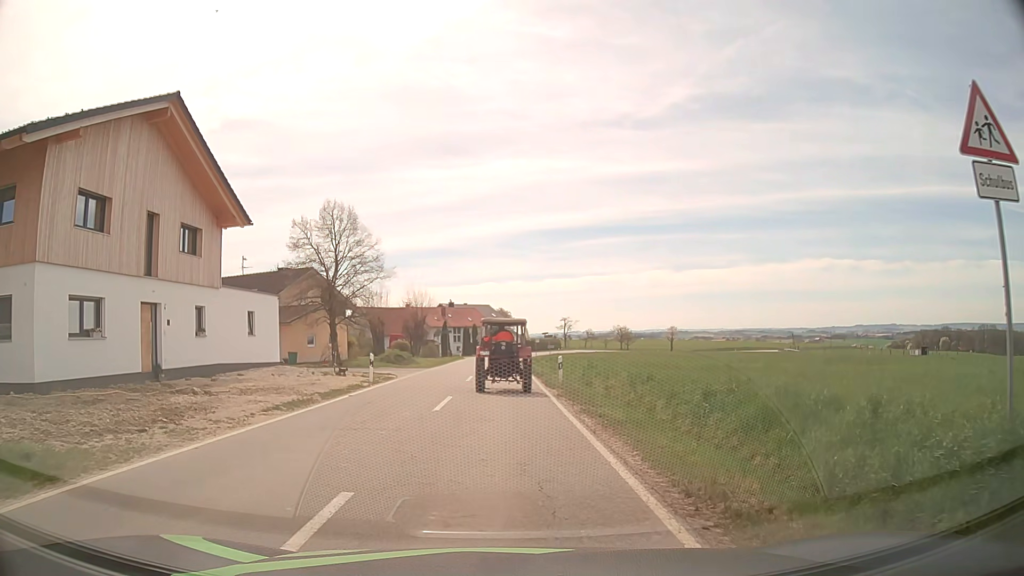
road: tertiary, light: Day
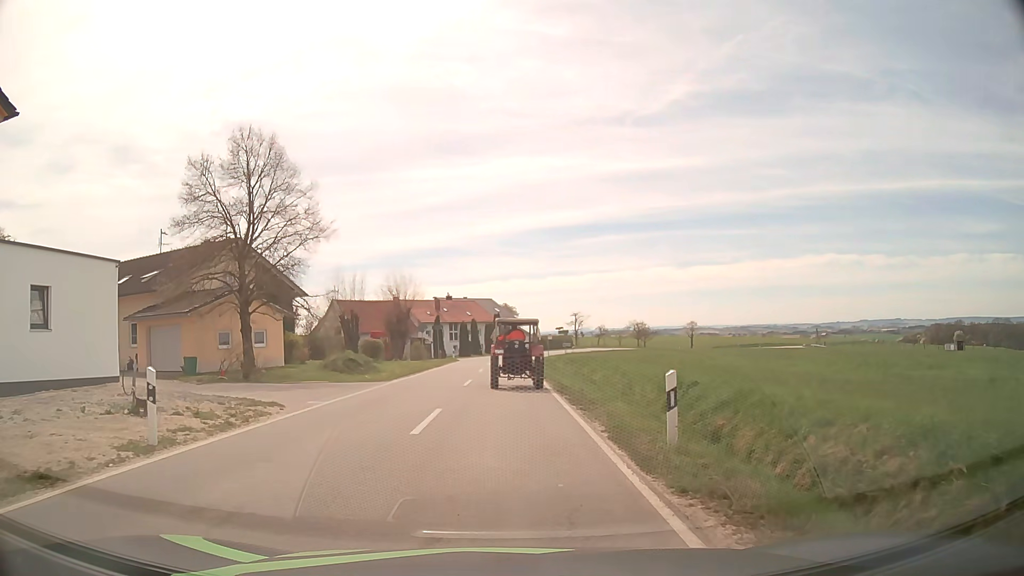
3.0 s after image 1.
(0.0, +15.9) m; 0°
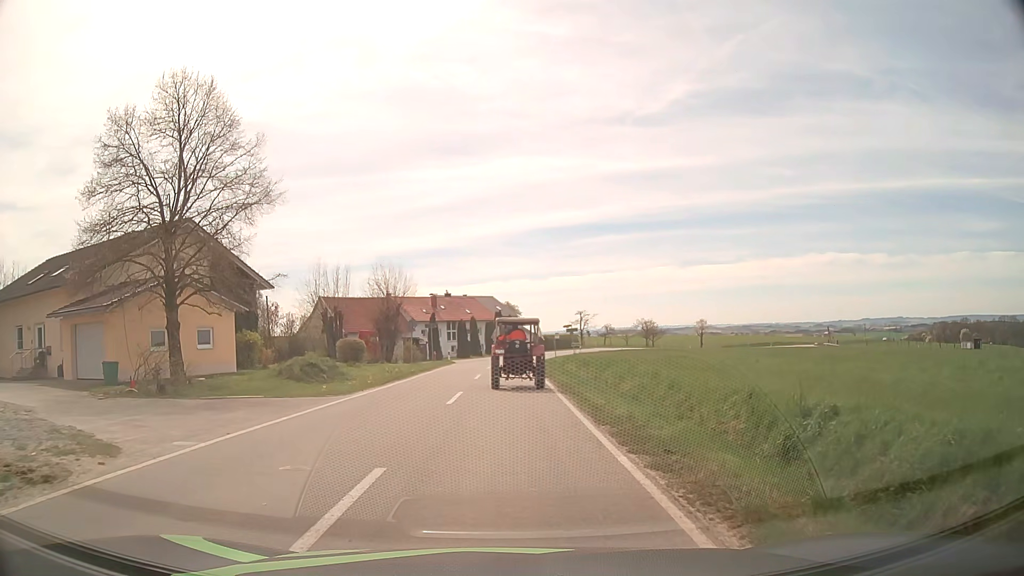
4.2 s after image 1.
(0.0, +6.9) m; 0°
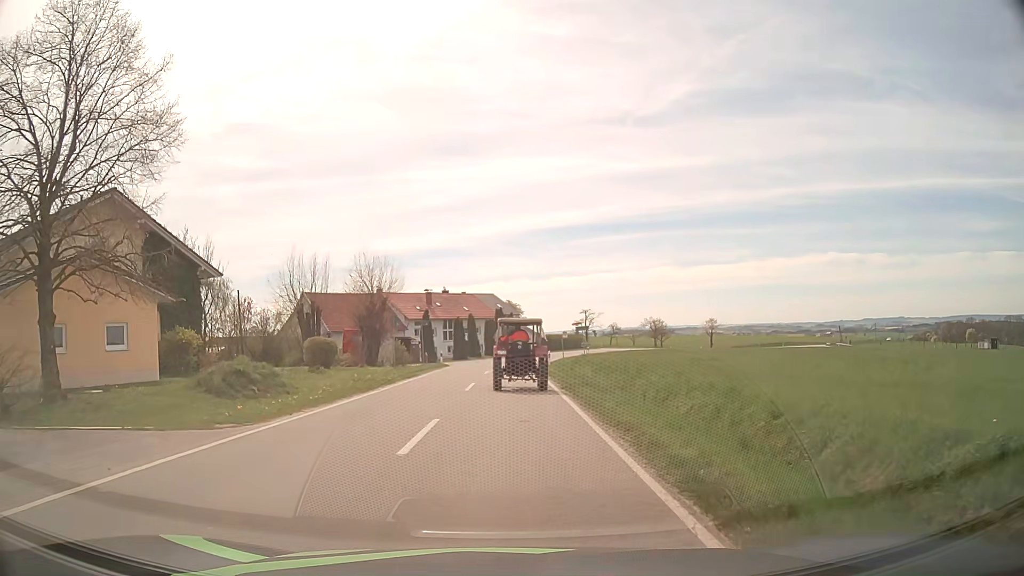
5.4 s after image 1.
(0.0, +7.1) m; 0°
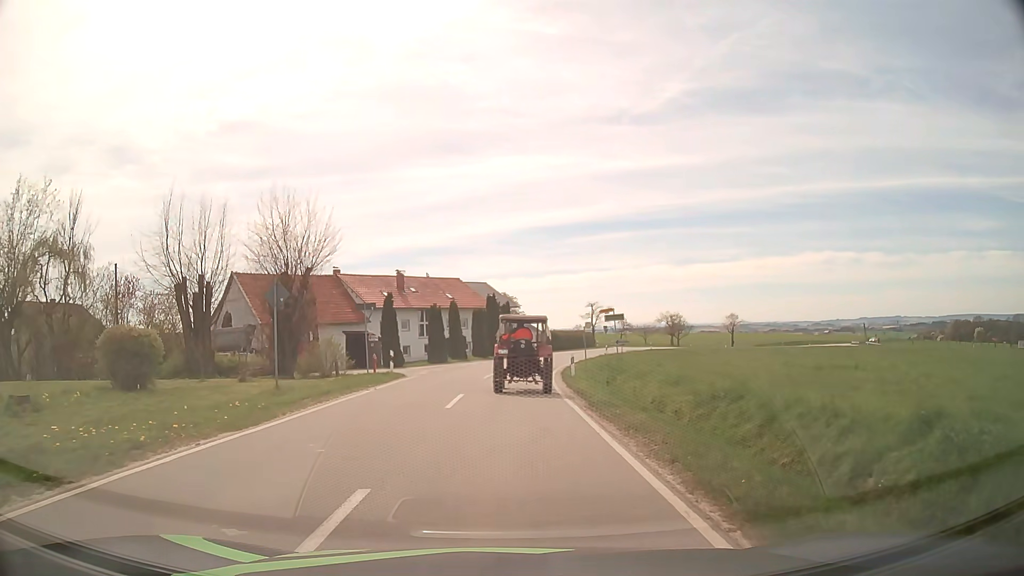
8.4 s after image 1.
(+0.1, +18.3) m; +1°
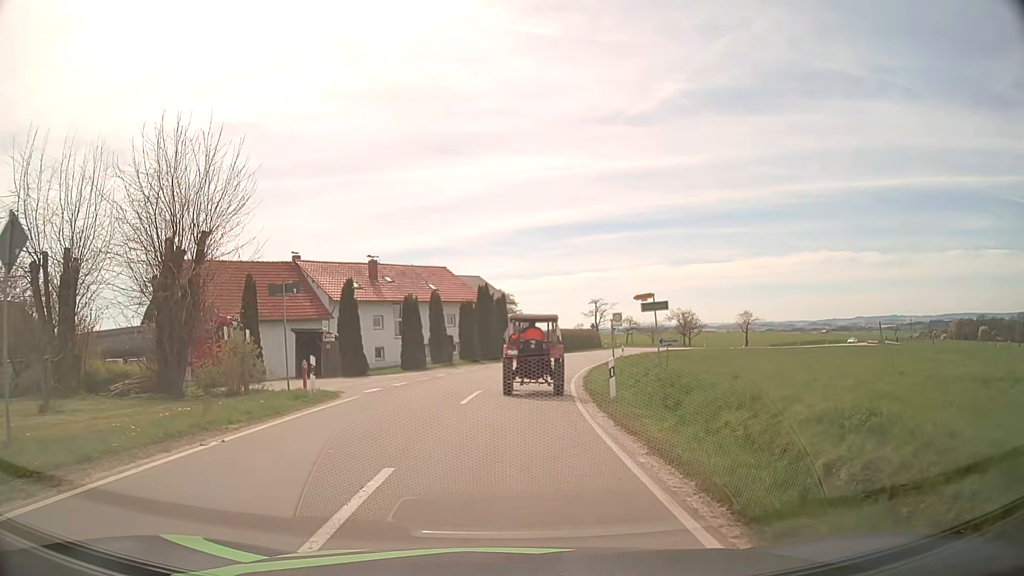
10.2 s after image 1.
(0.0, +10.8) m; +1°
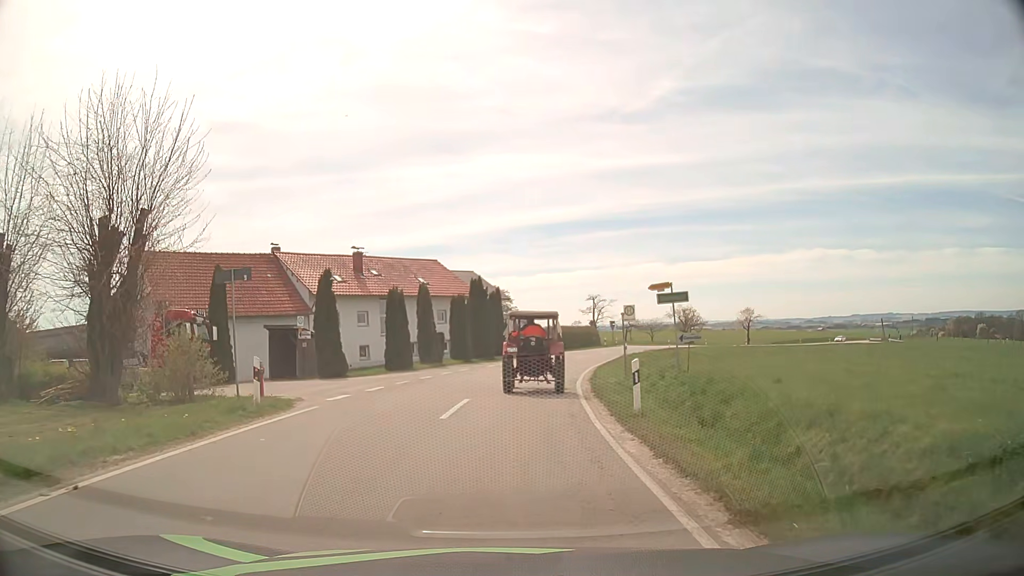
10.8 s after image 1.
(0.0, +3.6) m; 0°
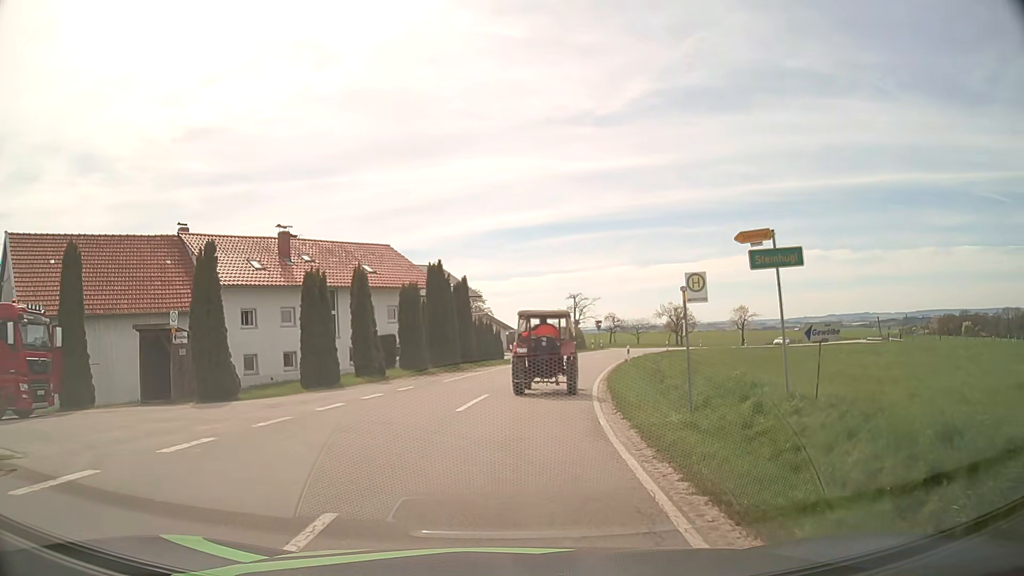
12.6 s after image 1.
(+0.2, +10.6) m; +2°
(0, +10) (+1, +20) (+3, +30) (+5, +40) (+7, +49) (+11, +59) (+14, +68) (+15, +78) (+13, +88) (+9, +97) m
